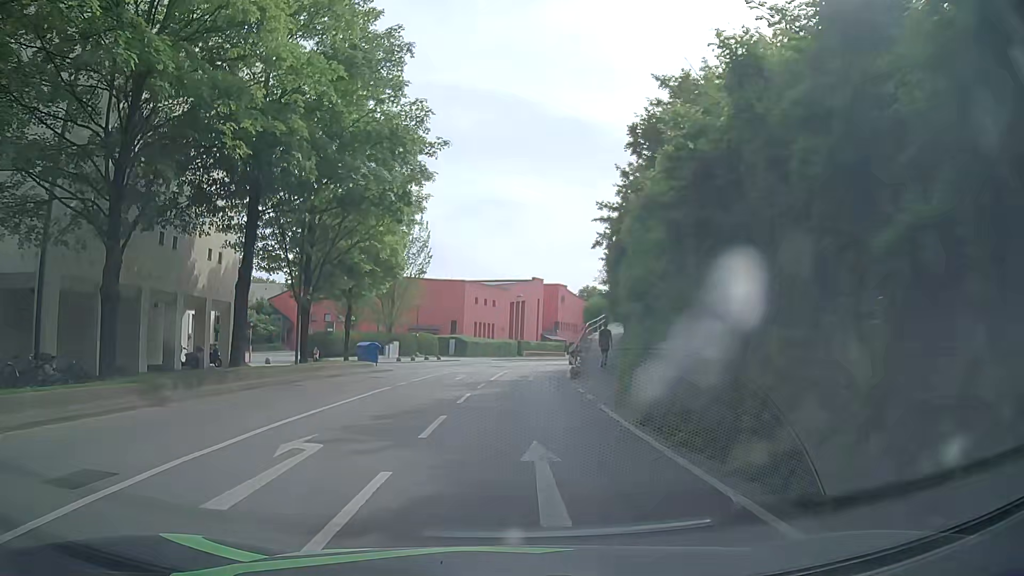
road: tertiary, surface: asphalt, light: Day
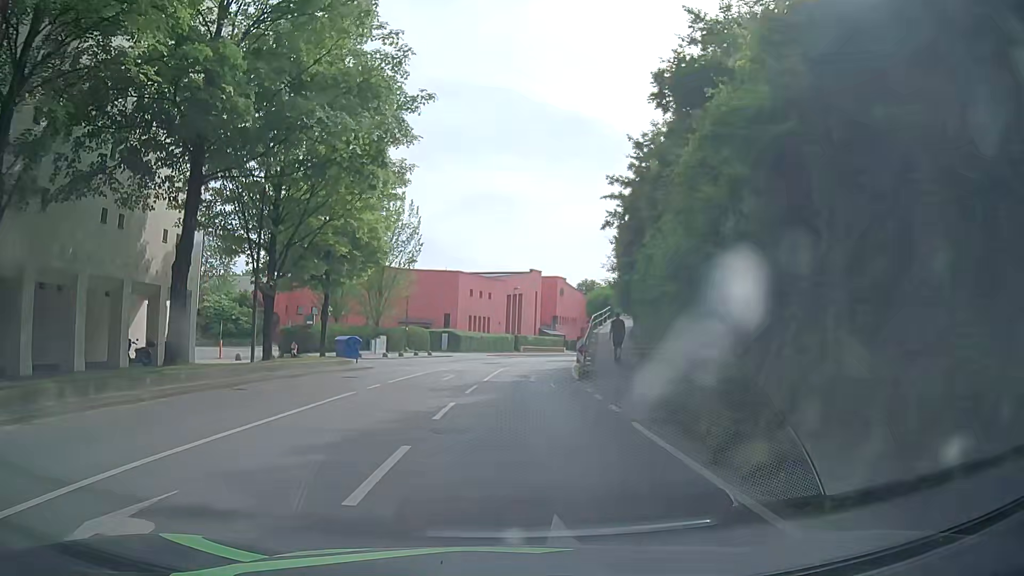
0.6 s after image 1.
(0.0, +4.6) m; 0°
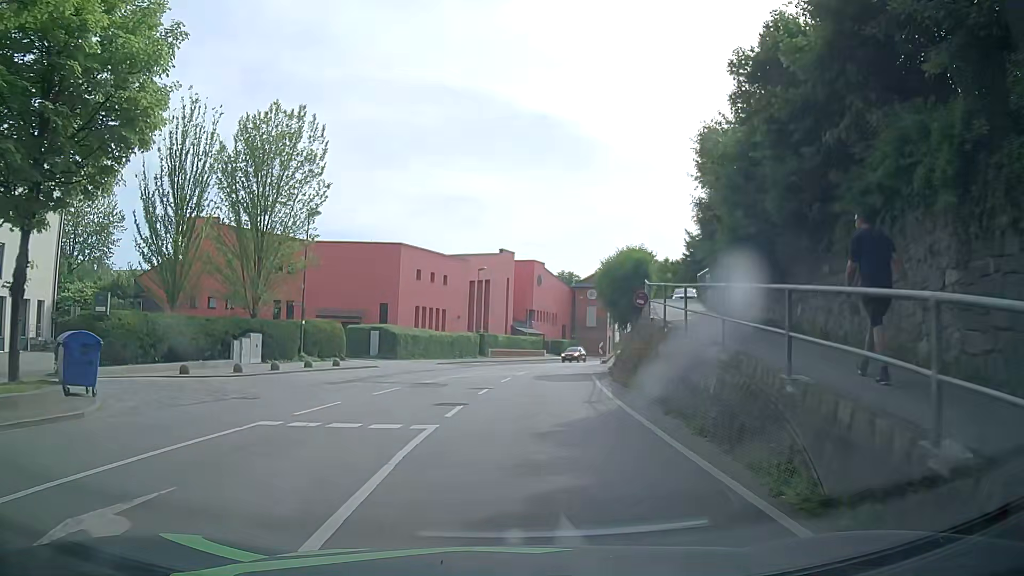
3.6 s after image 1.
(+0.5, +22.9) m; +3°
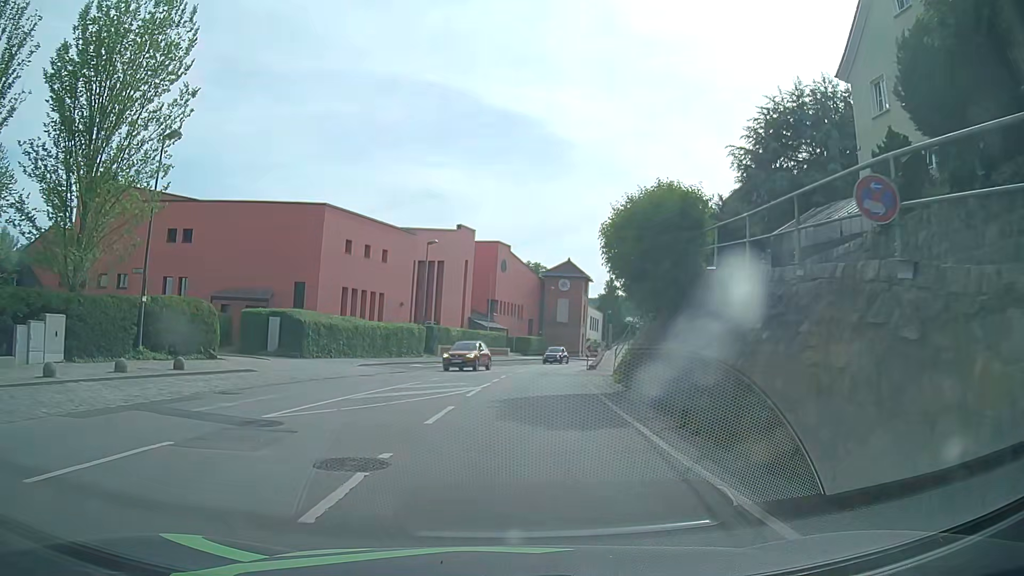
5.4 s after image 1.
(+0.3, +13.6) m; +2°
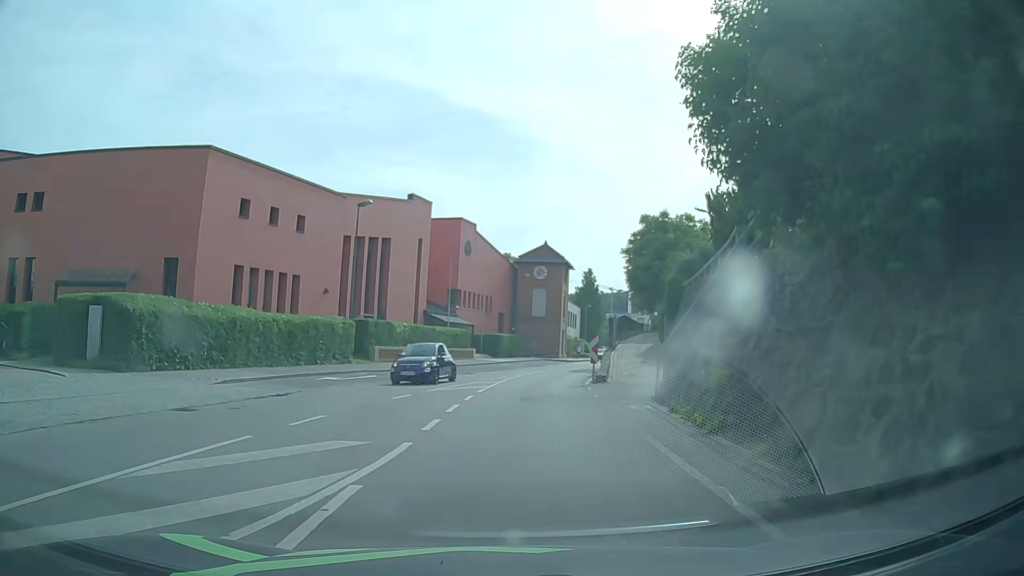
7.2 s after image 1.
(+0.5, +13.5) m; +3°
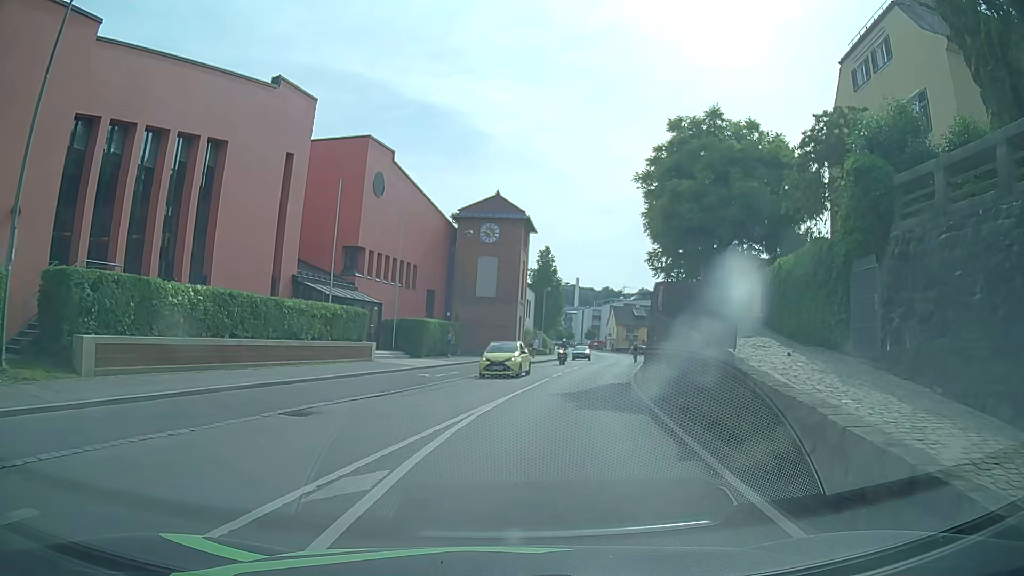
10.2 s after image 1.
(+0.9, +22.5) m; +5°
(+1, +10) (+2, +20) (+4, +30) (+6, +40) (+8, +49) (+10, +59) (+12, +69) (+14, +79) (+15, +89) (+16, +99) m
